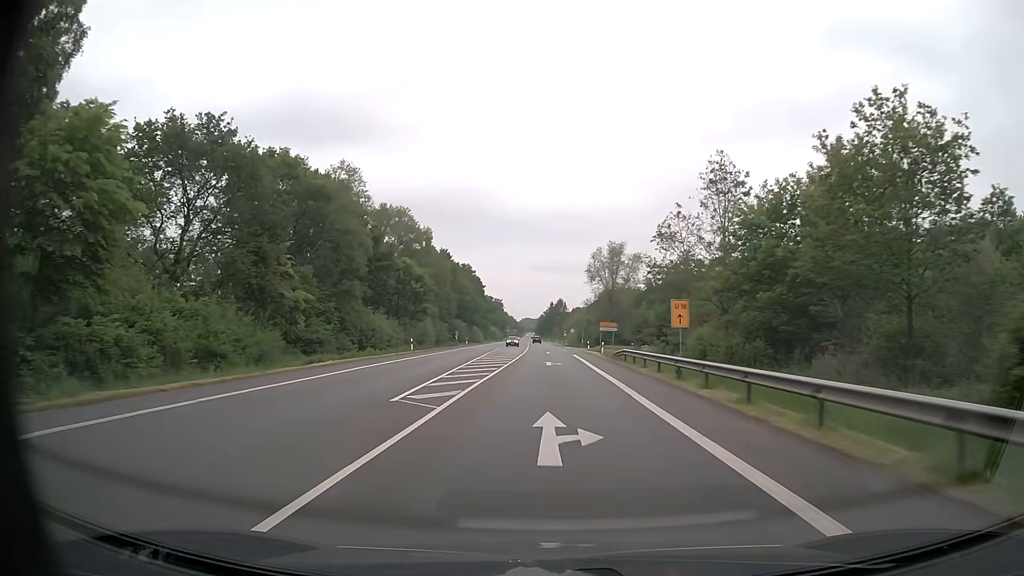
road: primary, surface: asphalt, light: Day
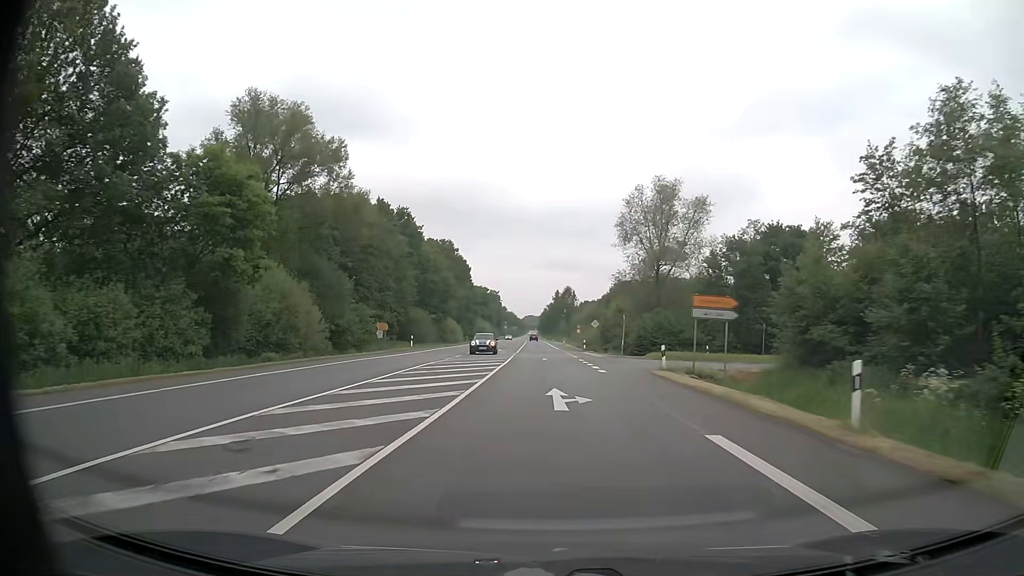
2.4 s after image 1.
(-0.1, +45.1) m; 0°
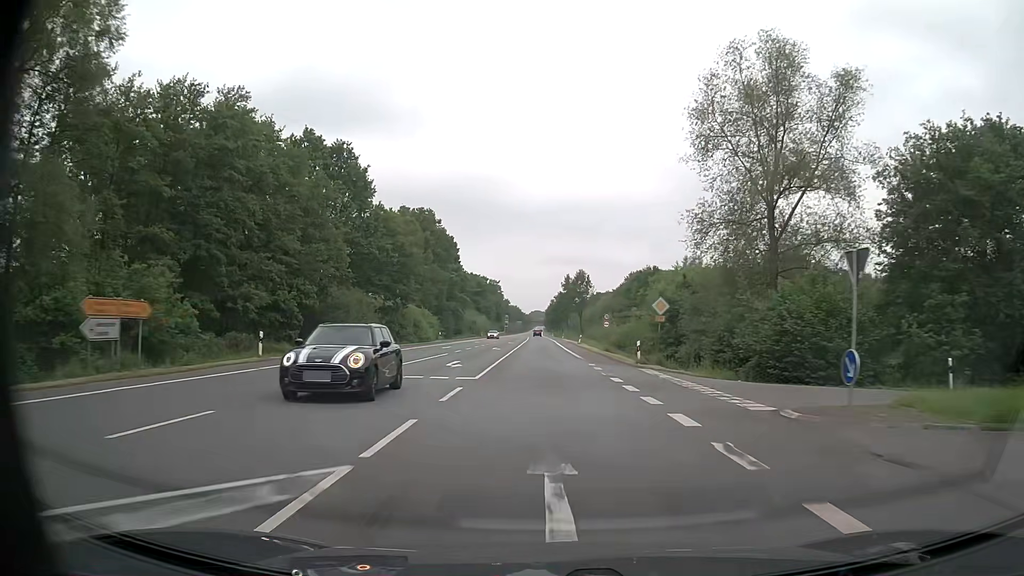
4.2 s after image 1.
(-0.2, +33.8) m; -1°
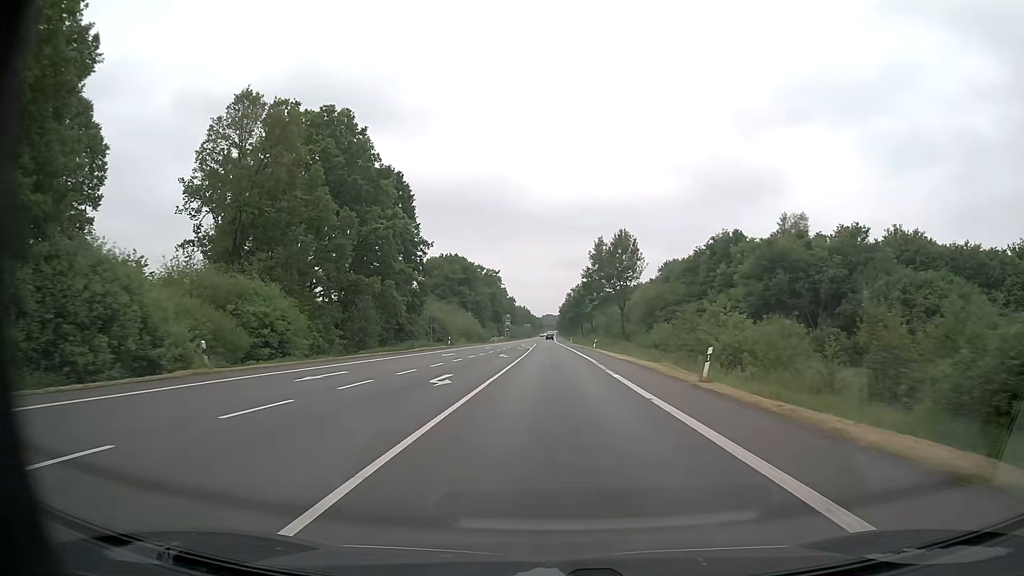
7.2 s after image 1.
(-0.7, +56.5) m; -1°
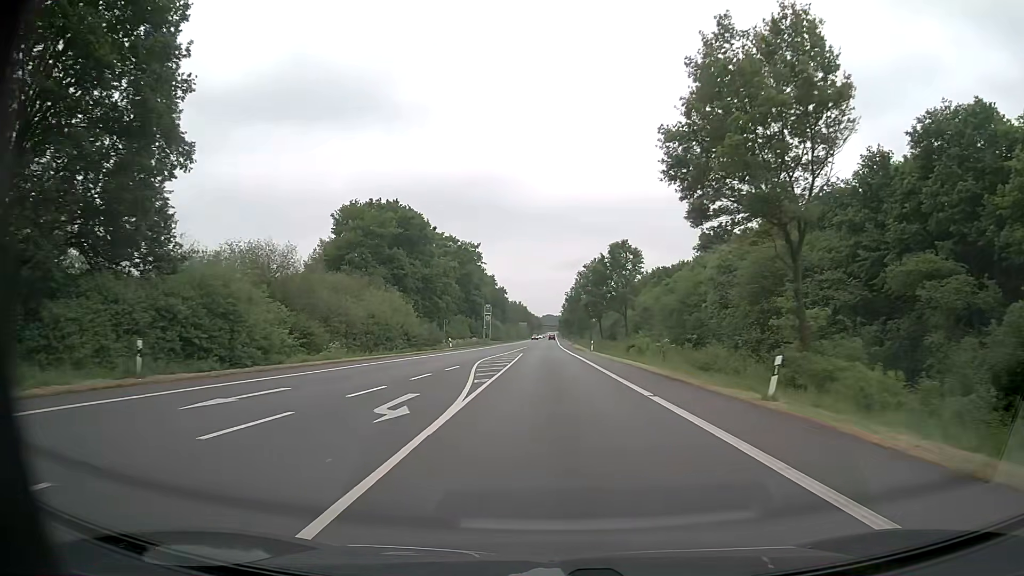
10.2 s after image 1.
(+0.1, +56.6) m; 0°
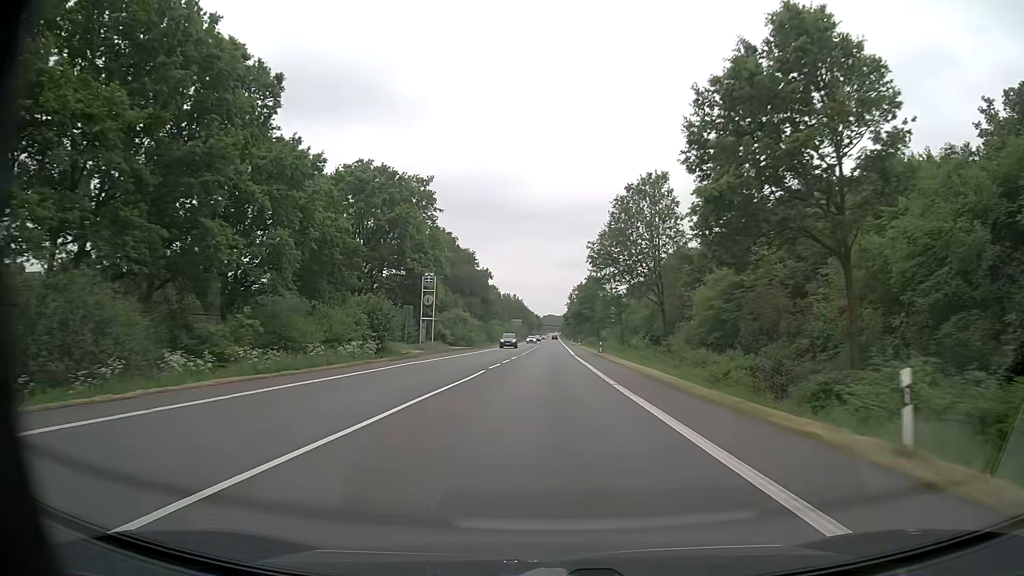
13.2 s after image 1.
(-0.2, +56.6) m; 0°
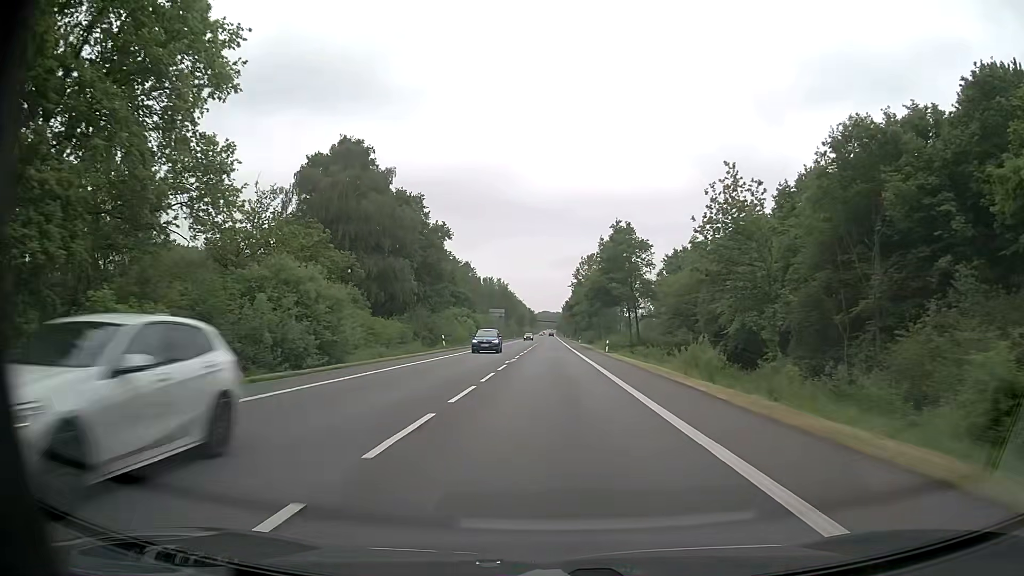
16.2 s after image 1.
(+0.1, +56.5) m; 0°
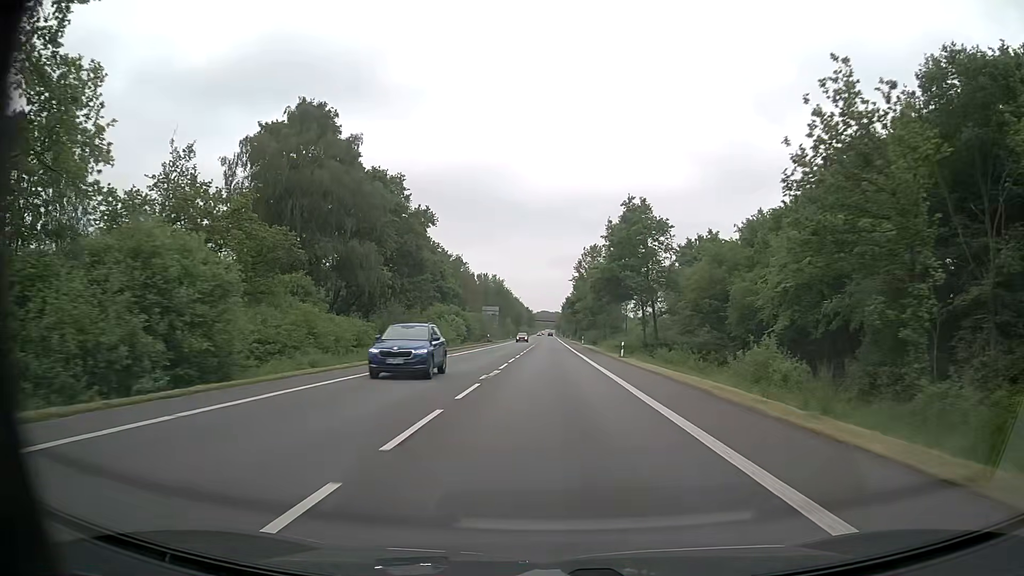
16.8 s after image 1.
(0.0, +11.3) m; 0°
(0, +10) (0, +20) (0, +30) (0, +40) (0, +50) (0, +60) (0, +70) (0, +80) (0, +90) (0, +100) m
